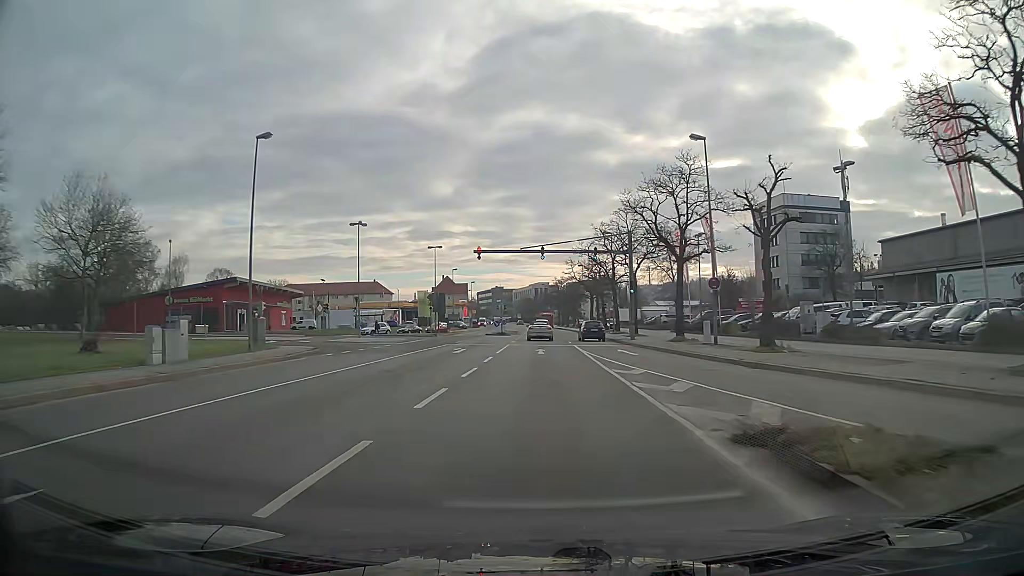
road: primary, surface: asphalt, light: Day
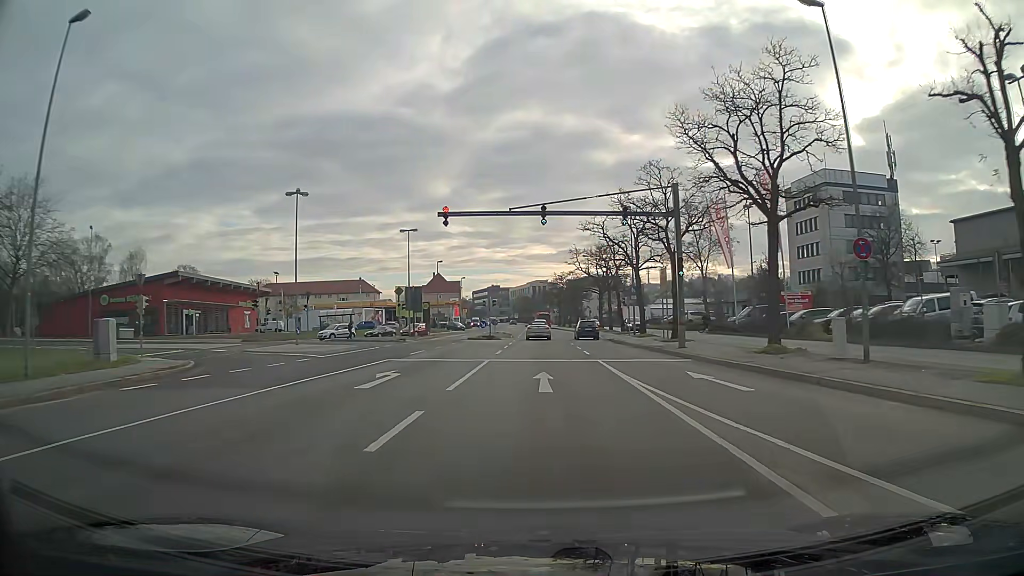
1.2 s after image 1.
(0.0, +15.4) m; 0°
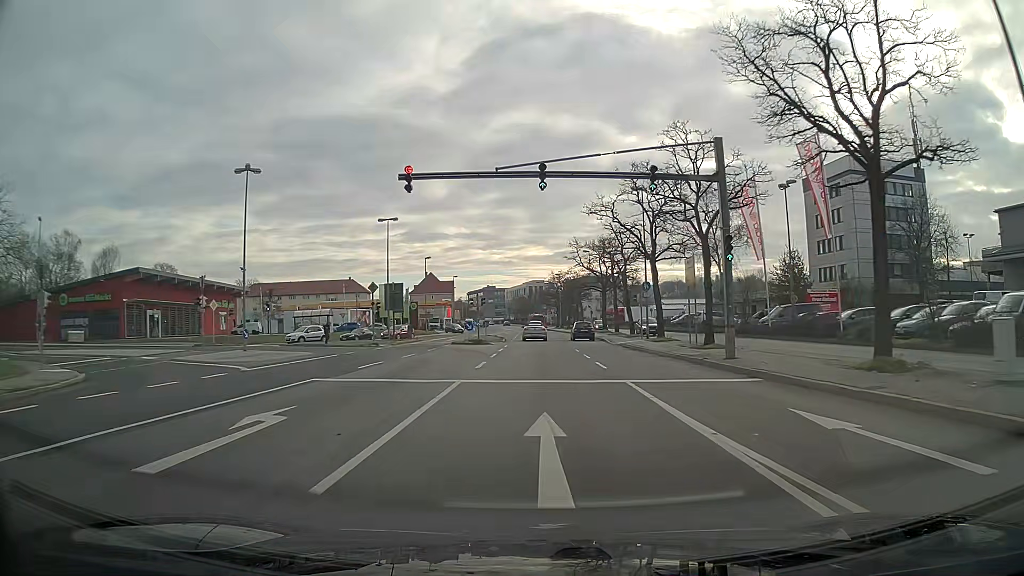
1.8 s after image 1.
(0.0, +7.8) m; 0°
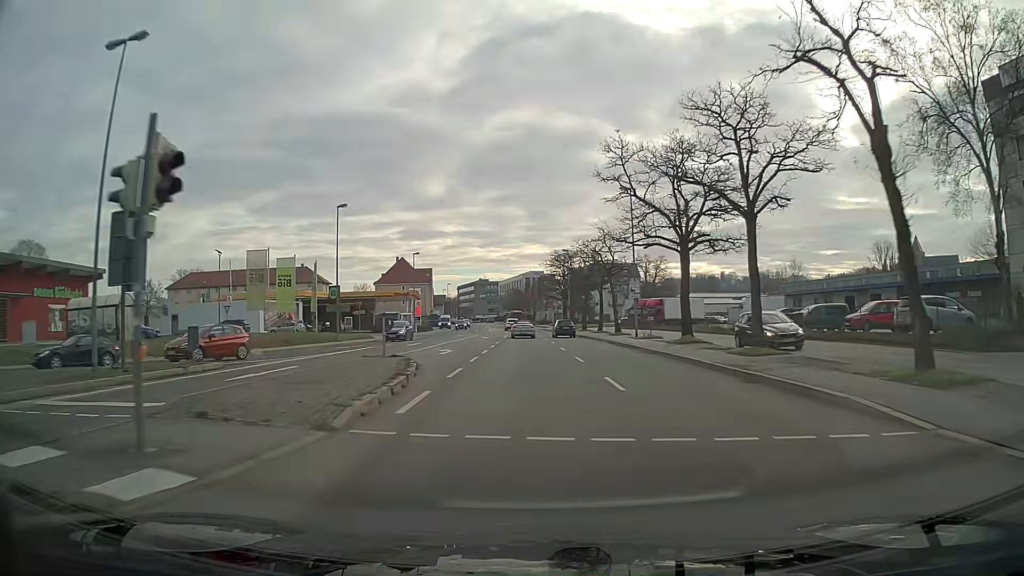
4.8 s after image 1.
(+0.1, +39.8) m; 0°
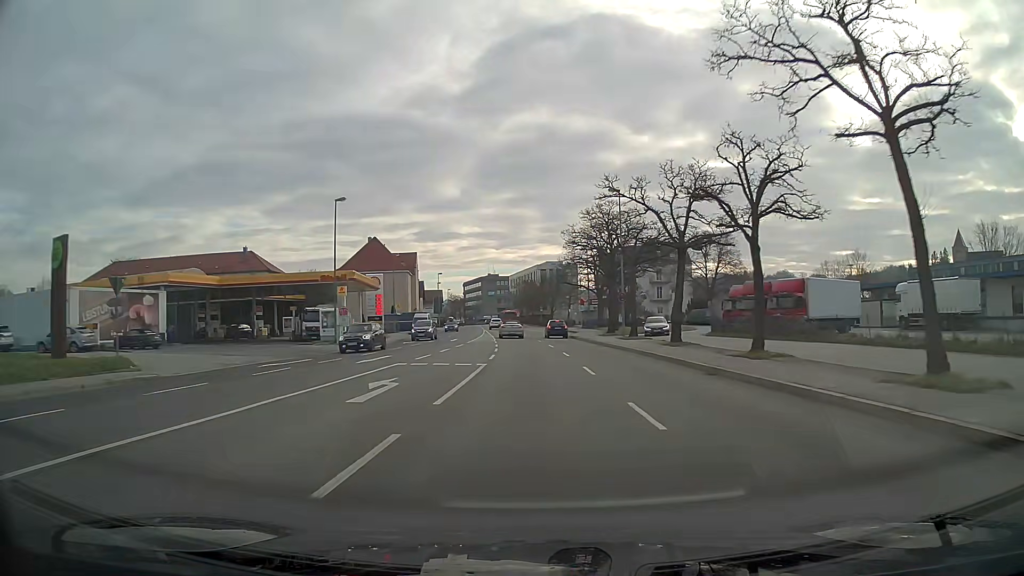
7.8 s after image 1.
(-0.5, +40.9) m; -1°
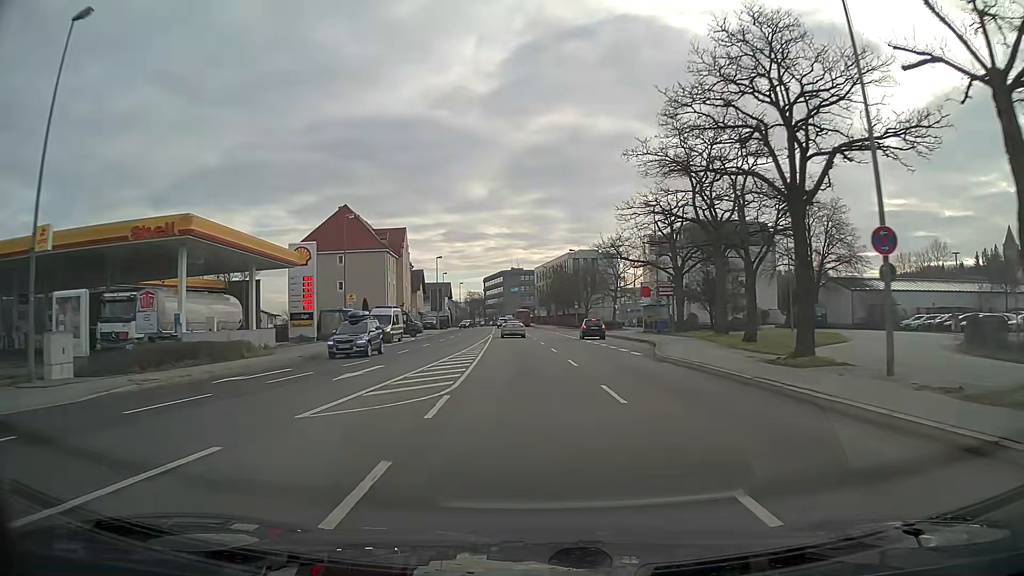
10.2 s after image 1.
(-0.6, +33.3) m; -3°
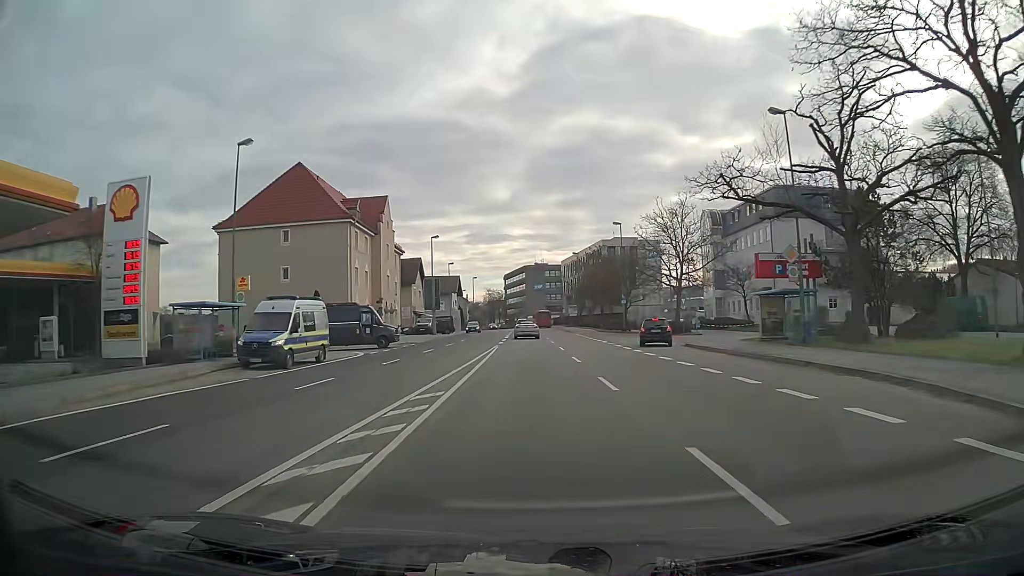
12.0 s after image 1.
(-0.5, +25.2) m; -2°
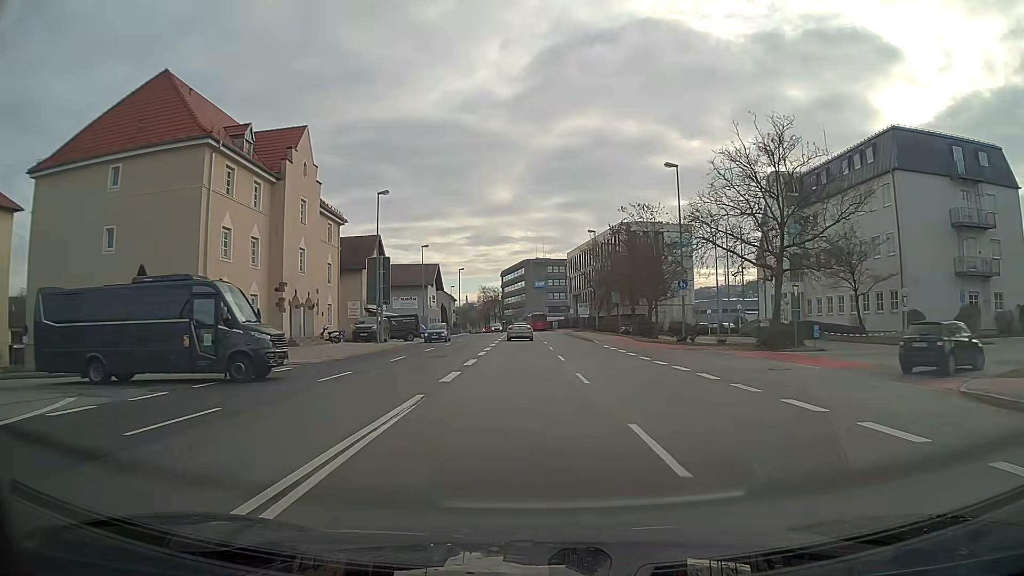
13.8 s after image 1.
(0.0, +25.2) m; 0°
